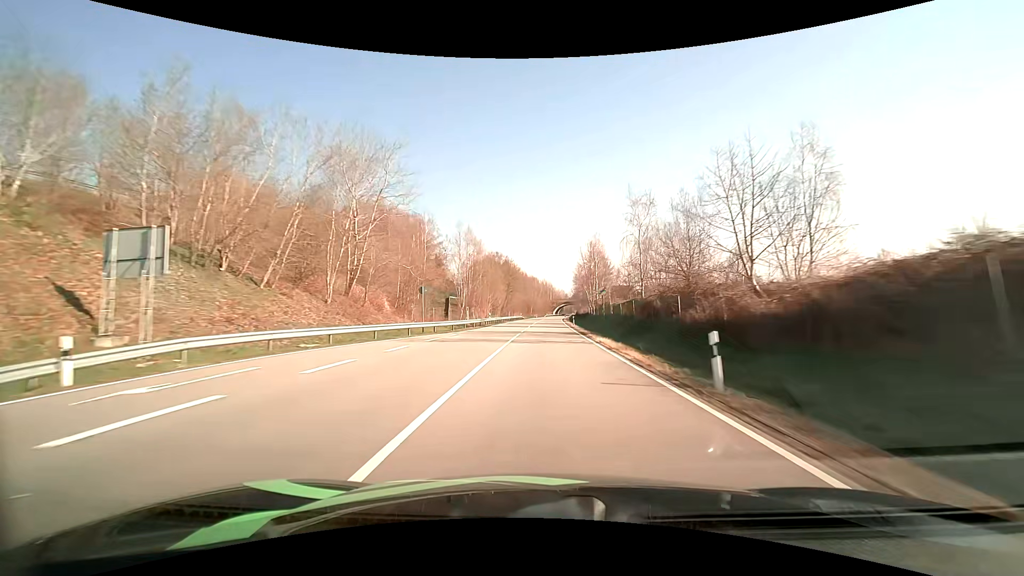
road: primary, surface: asphalt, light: Day
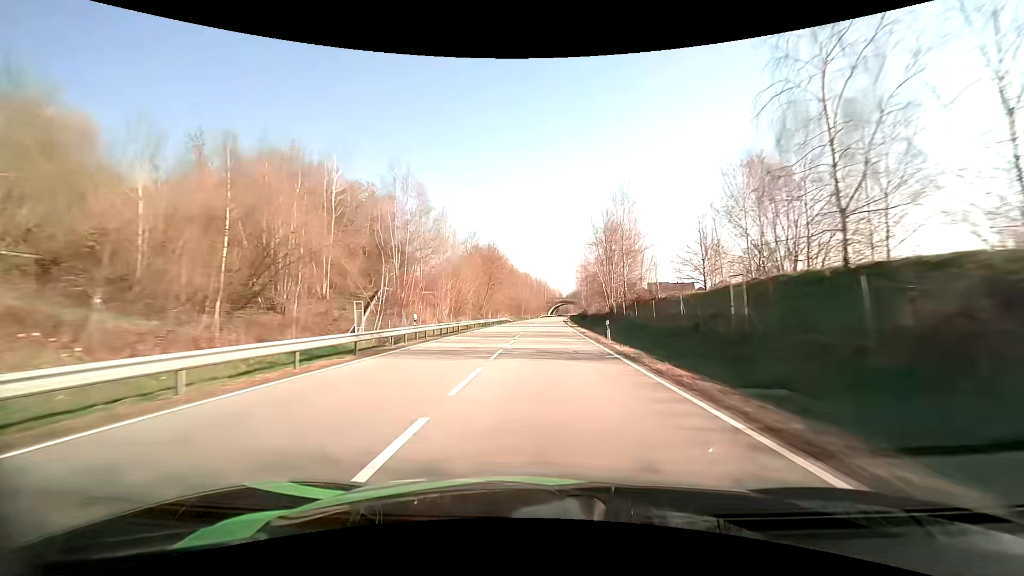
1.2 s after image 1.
(+0.2, +32.2) m; +1°
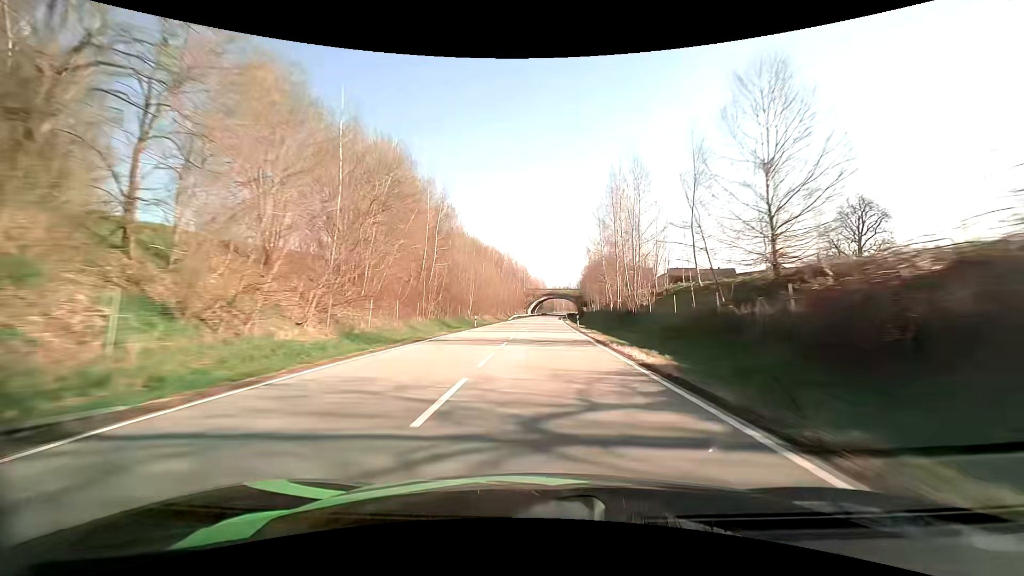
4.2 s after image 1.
(+1.5, +80.8) m; +2°
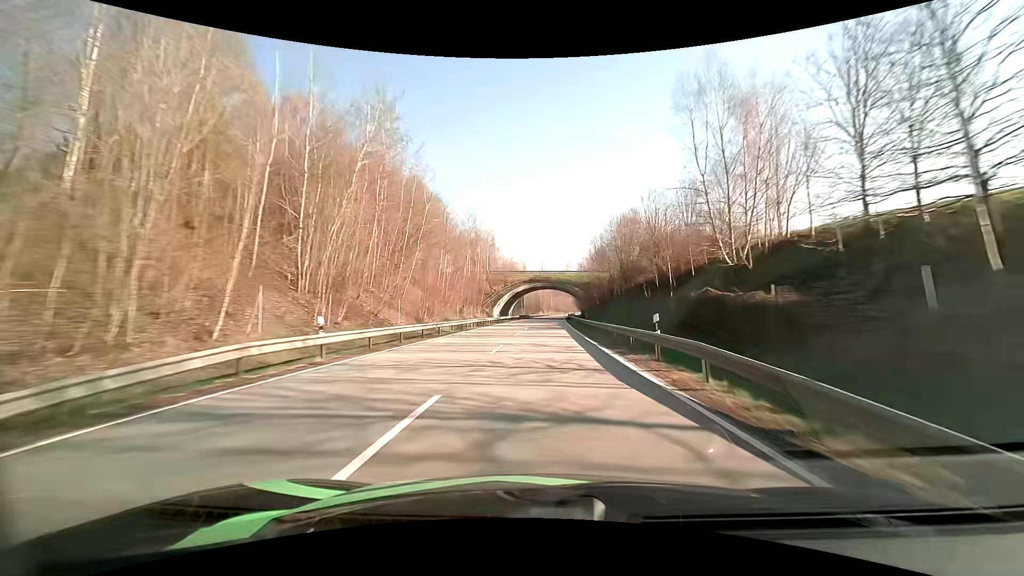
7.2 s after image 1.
(+1.3, +81.0) m; +2°
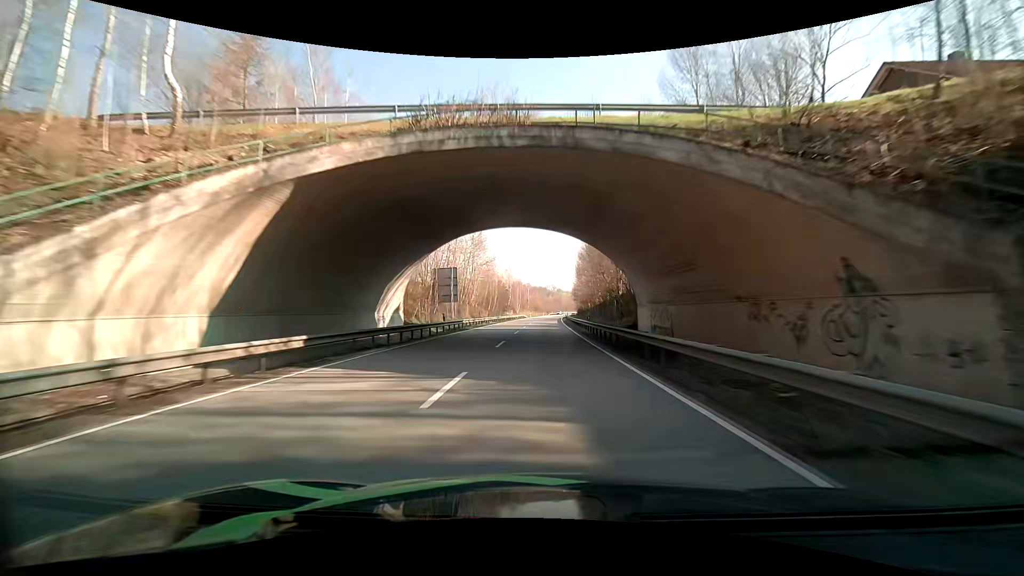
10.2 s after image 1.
(+1.8, +80.9) m; +3°
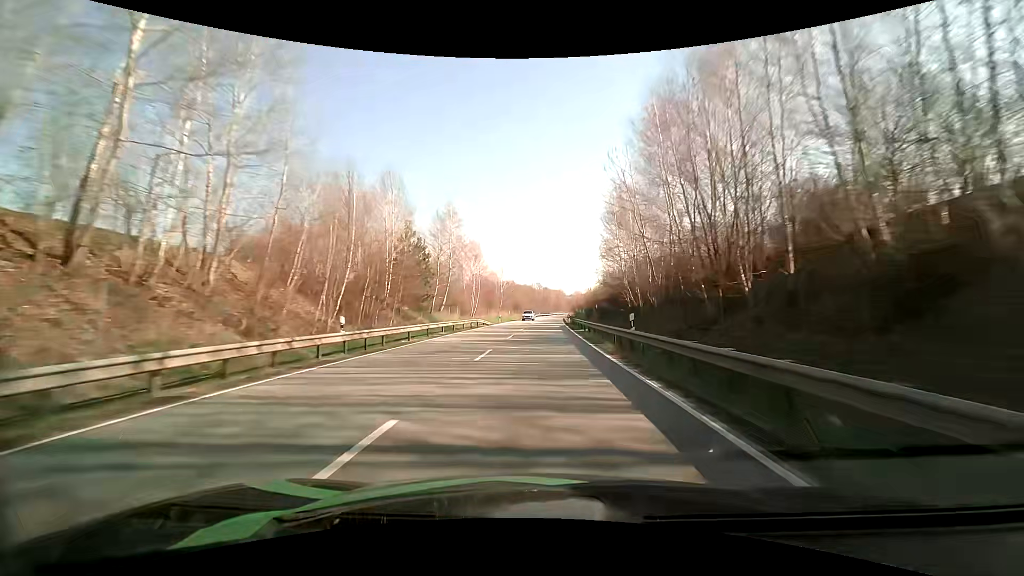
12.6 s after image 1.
(+0.4, +65.2) m; +2°
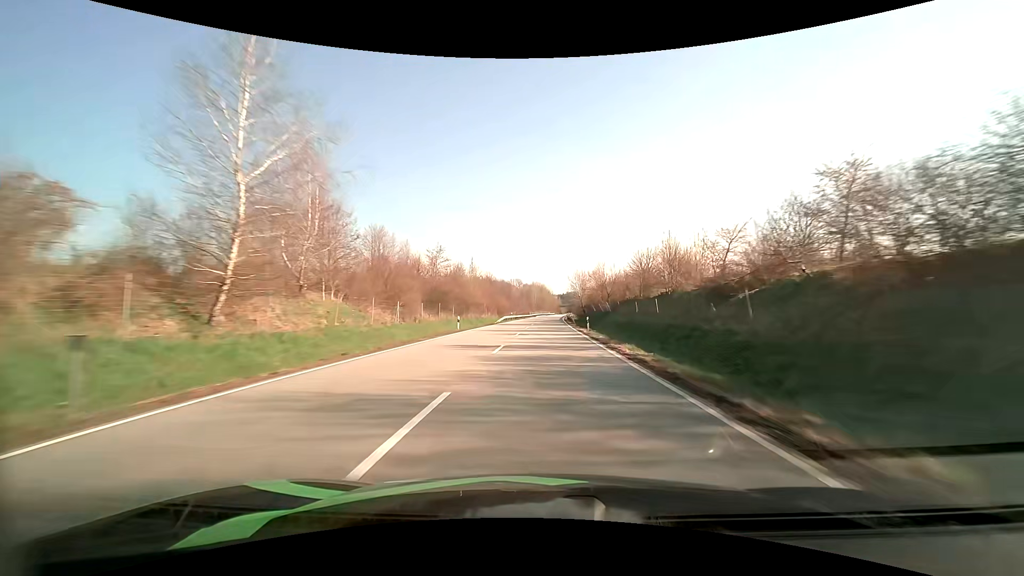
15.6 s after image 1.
(+1.4, +82.3) m; +2°
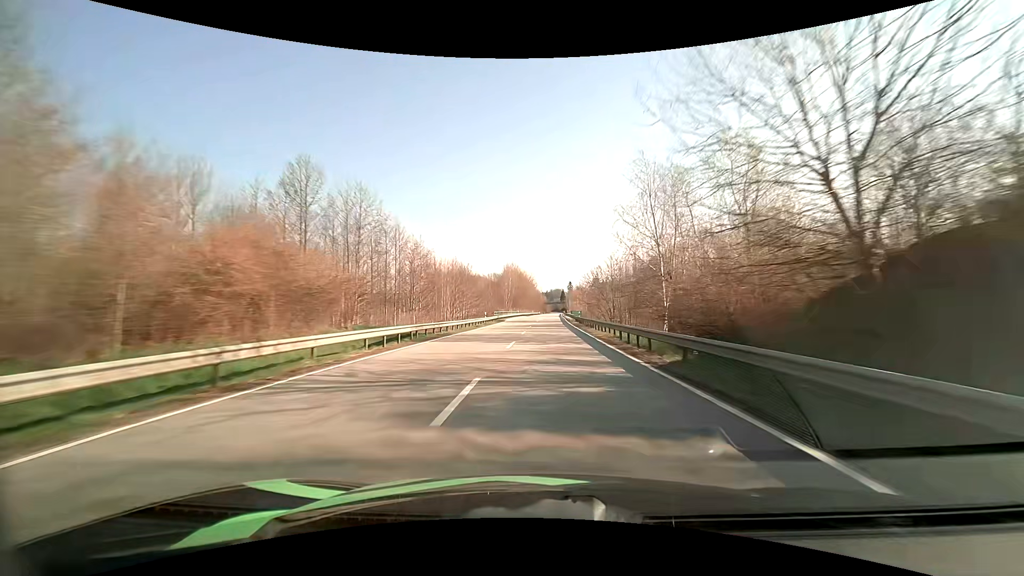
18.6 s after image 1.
(+1.4, +82.5) m; +2°
(0, +10) (0, +20) (0, +30) (0, +40) (+1, +50) (+1, +60) (+1, +70) (+1, +80) (+2, +90) (+2, +100) m
